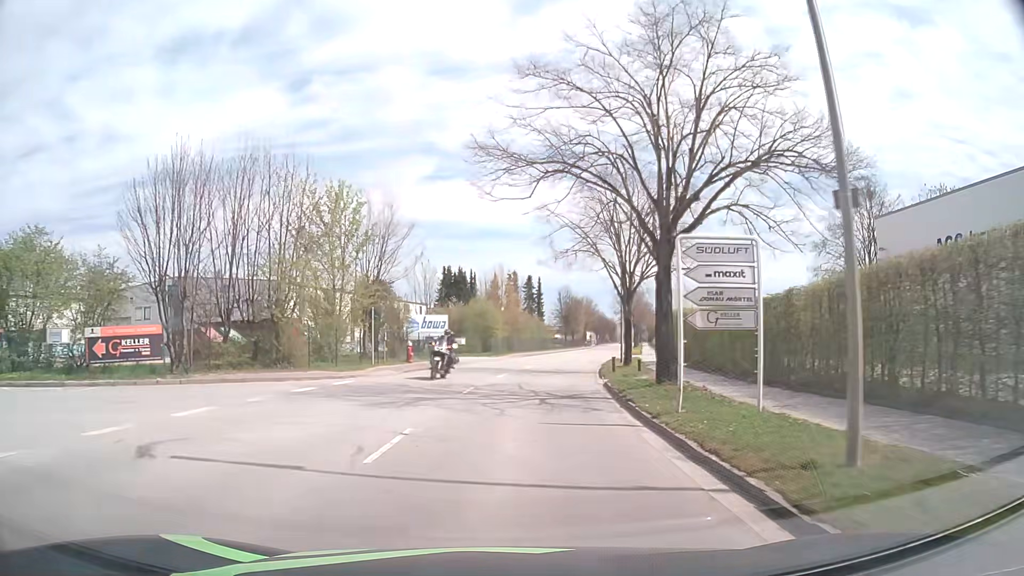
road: tertiary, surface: asphalt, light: Day
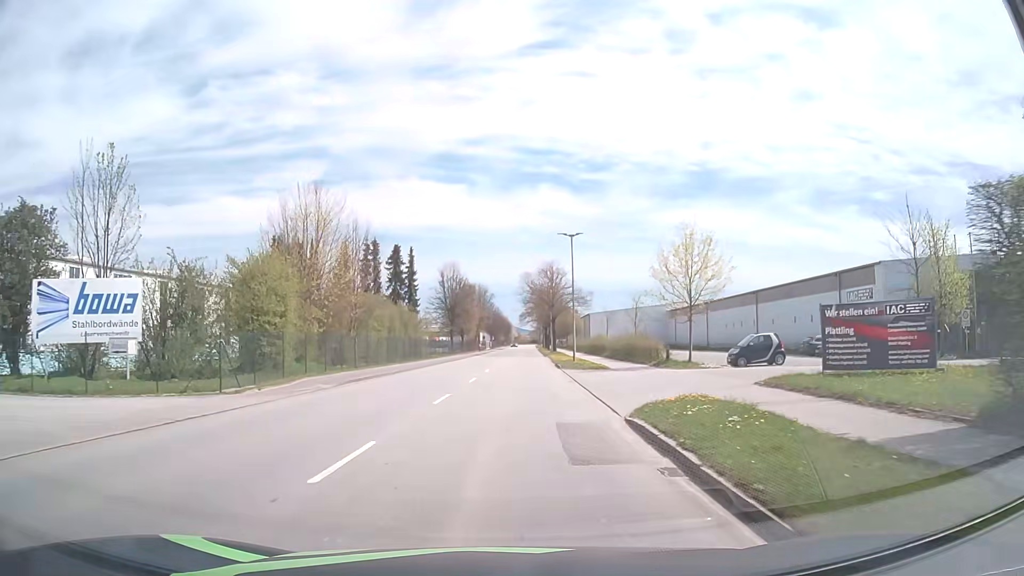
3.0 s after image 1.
(+3.3, +36.5) m; +10°
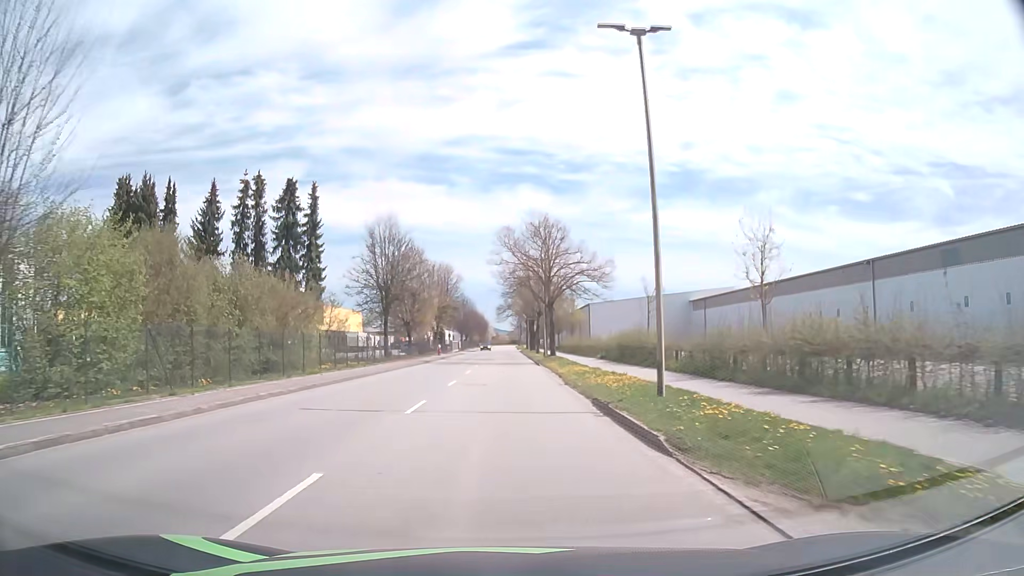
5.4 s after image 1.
(+0.9, +29.5) m; +2°
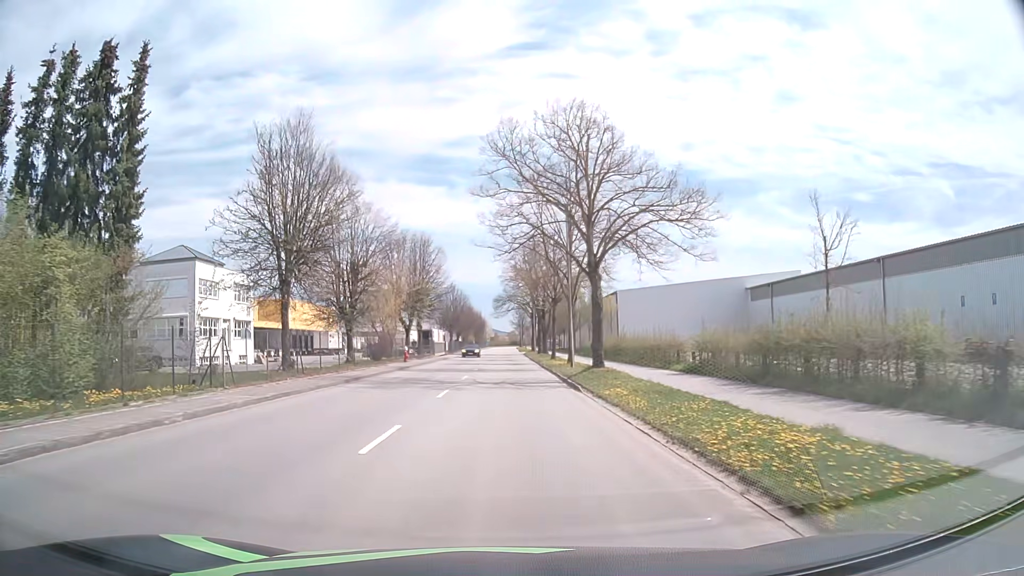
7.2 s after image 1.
(0.0, +22.6) m; 0°
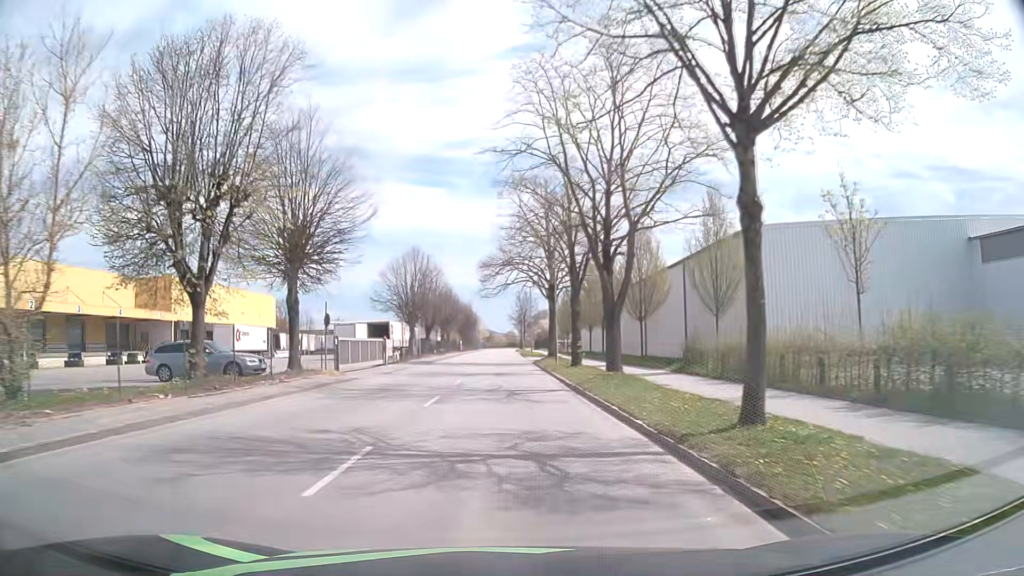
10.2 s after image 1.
(+0.2, +38.6) m; 0°
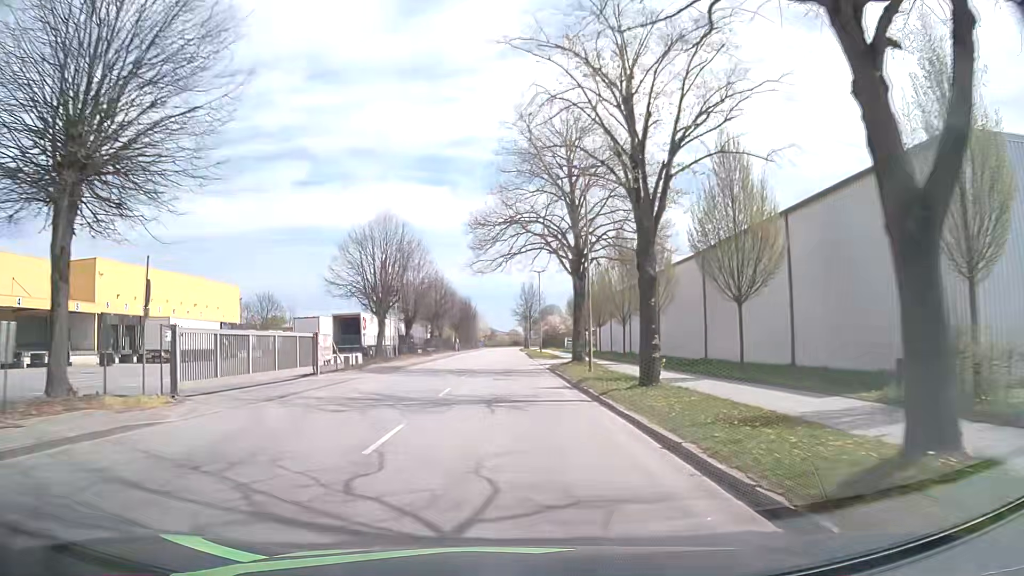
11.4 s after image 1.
(+0.1, +15.7) m; 0°
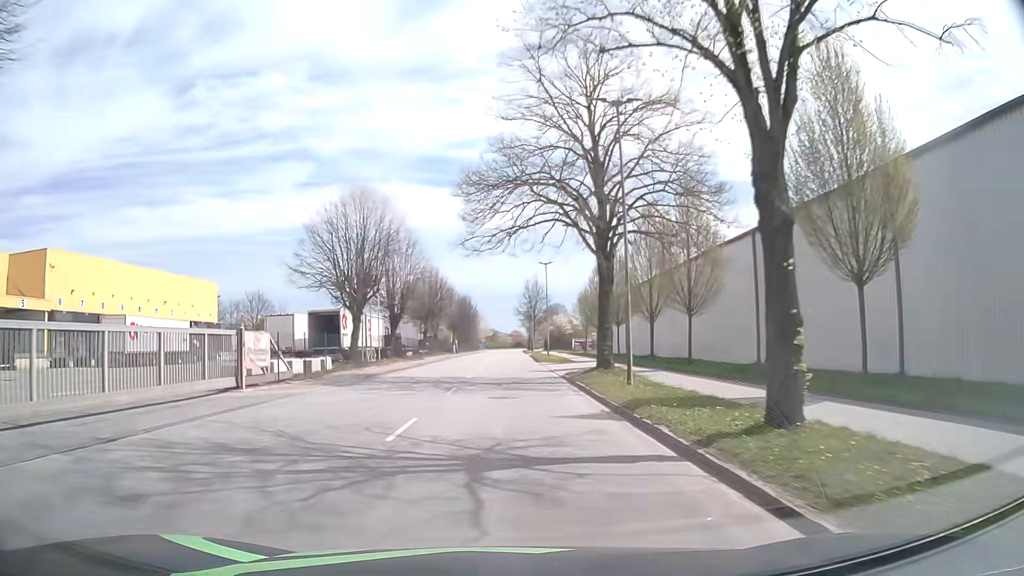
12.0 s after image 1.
(0.0, +7.9) m; -1°
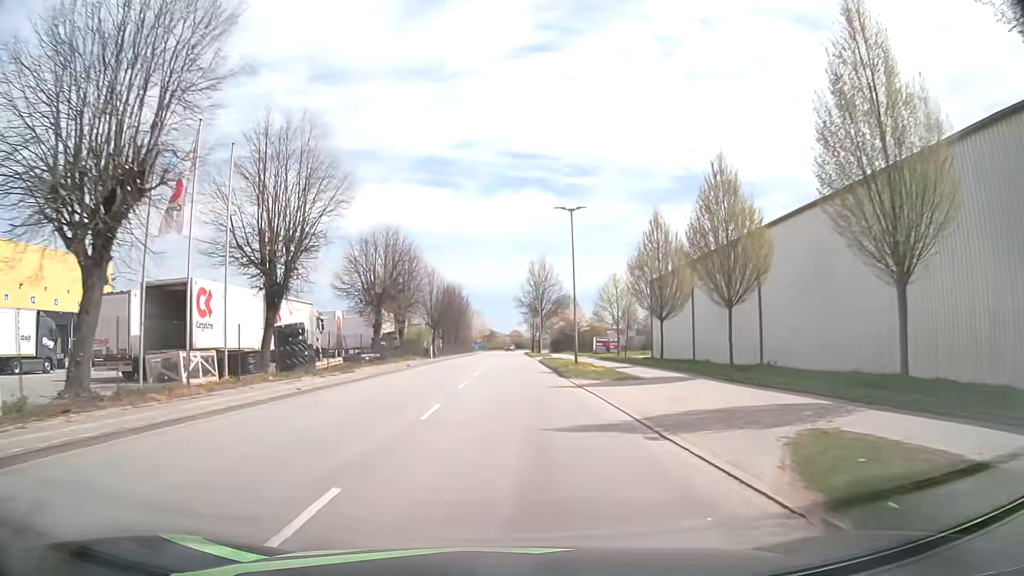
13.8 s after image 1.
(+0.2, +24.1) m; +1°
(0, +10) (0, +20) (0, +30) (0, +40) (0, +50) (0, +60) (0, +70) (0, +80) (0, +90) (0, +100) m
